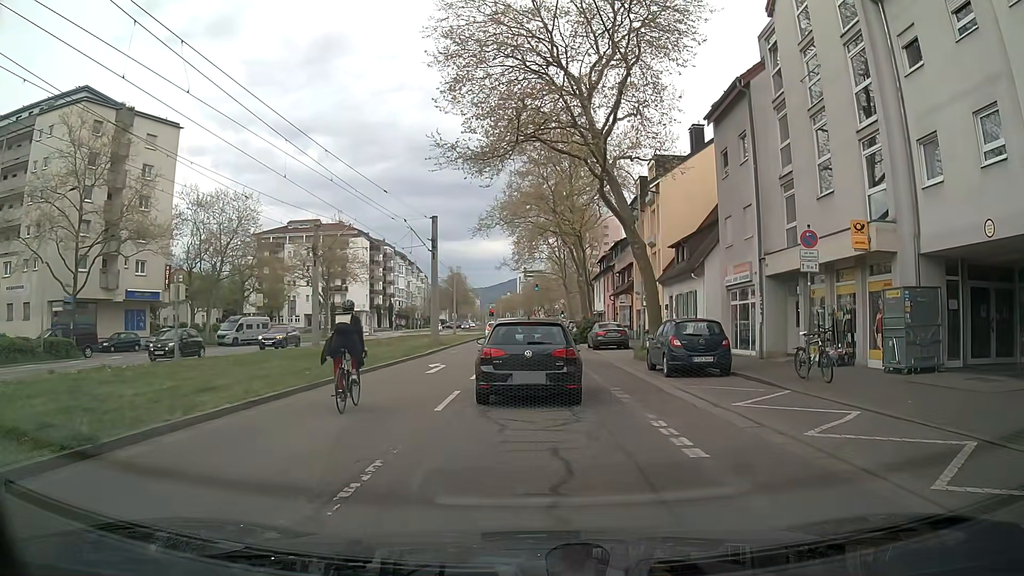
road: tertiary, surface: asphalt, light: Day
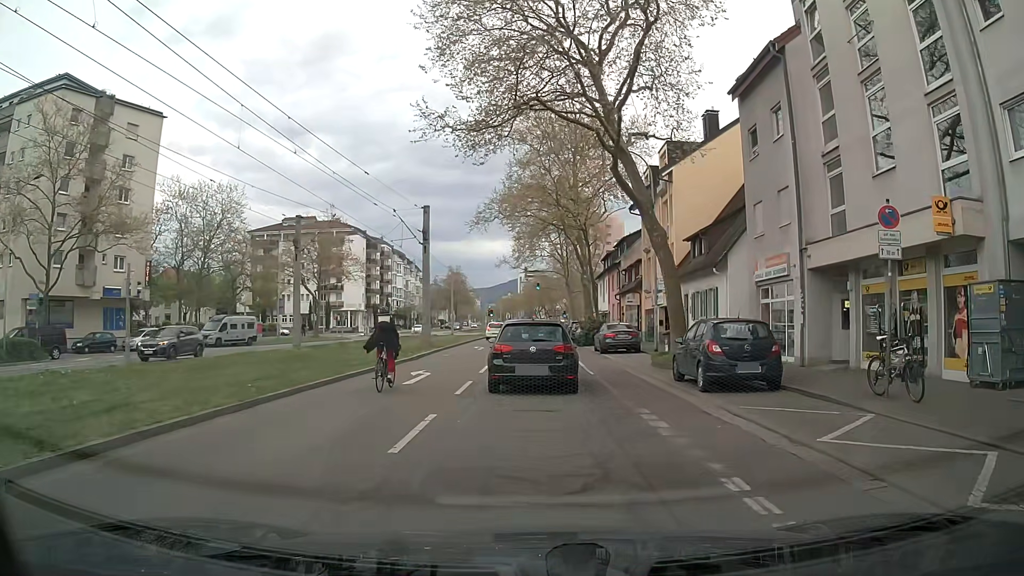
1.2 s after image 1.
(0.0, +3.7) m; +1°
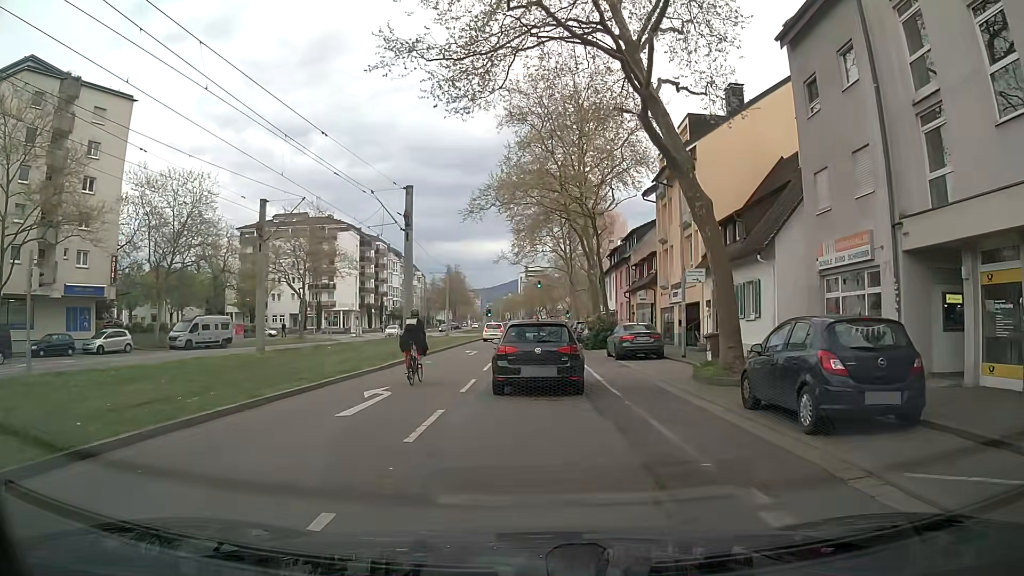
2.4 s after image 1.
(0.0, +5.5) m; -1°
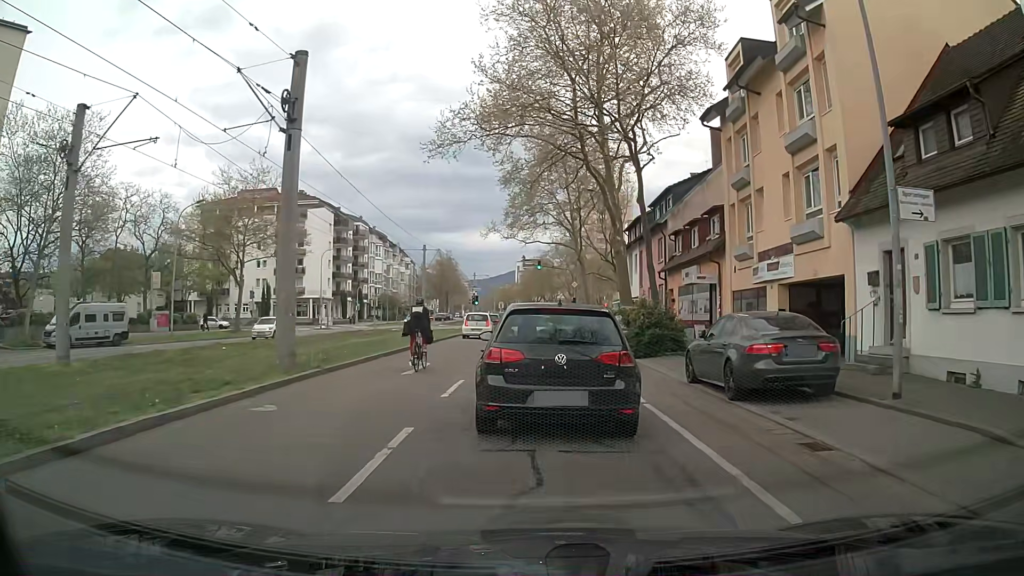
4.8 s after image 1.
(+0.1, +15.2) m; +1°
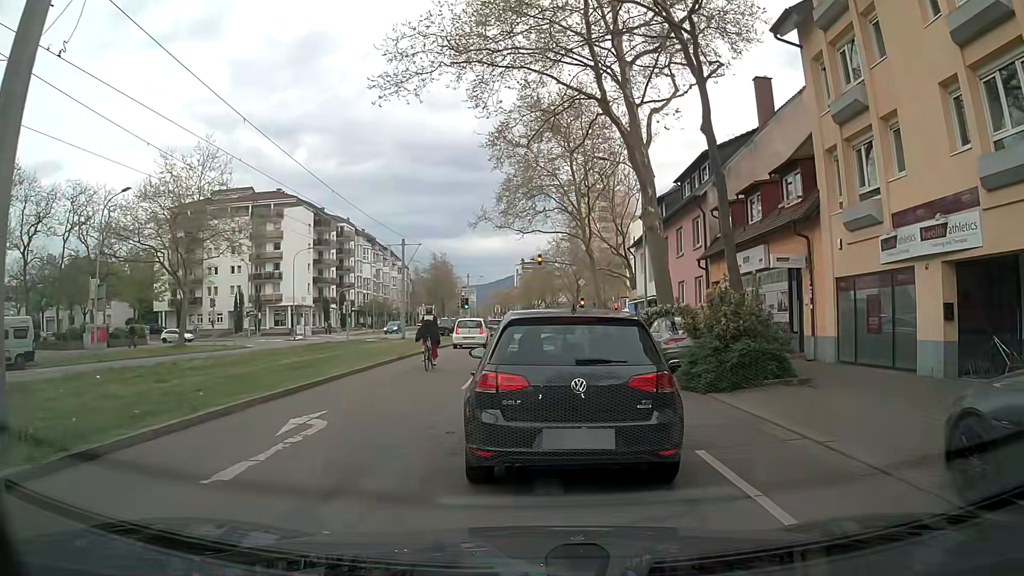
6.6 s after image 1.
(0.0, +9.1) m; +1°
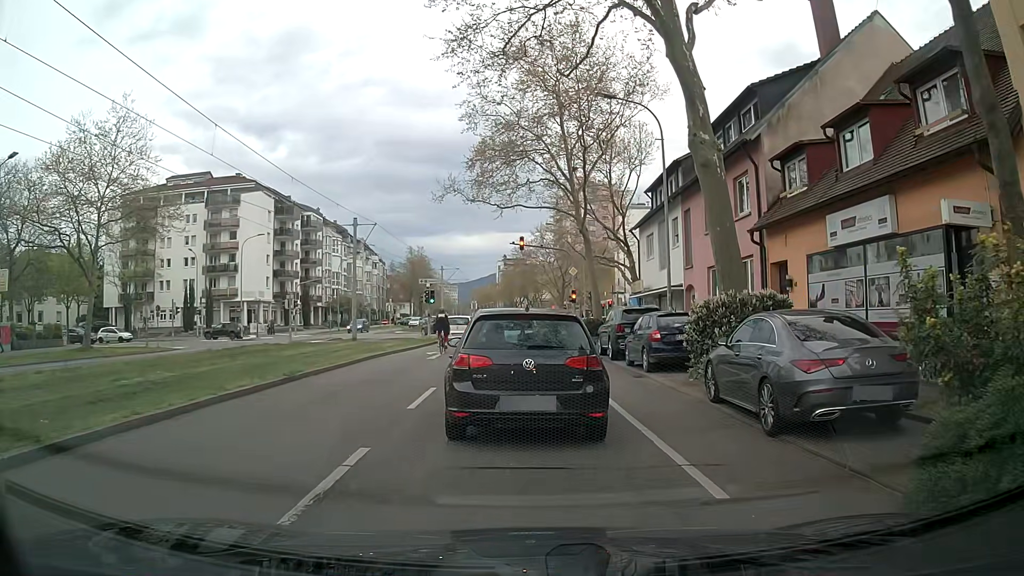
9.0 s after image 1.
(0.0, +9.2) m; +2°
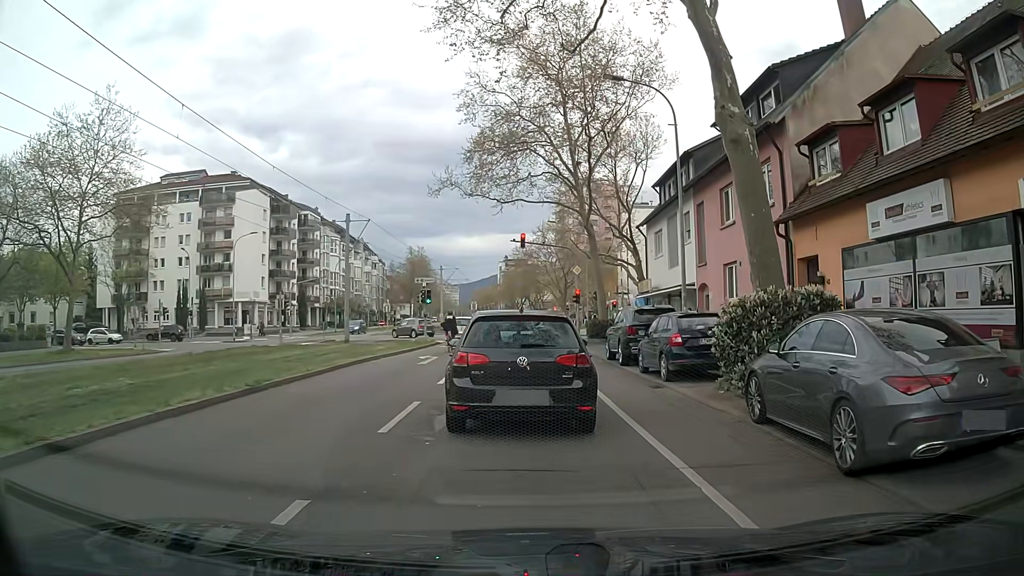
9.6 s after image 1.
(0.0, +2.0) m; 0°
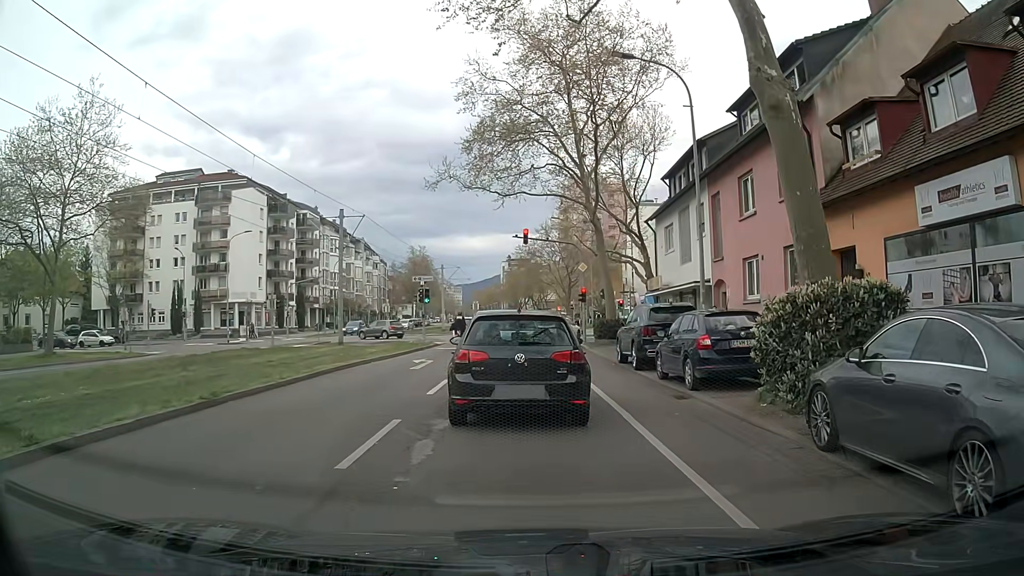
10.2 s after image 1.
(0.0, +1.9) m; -1°
